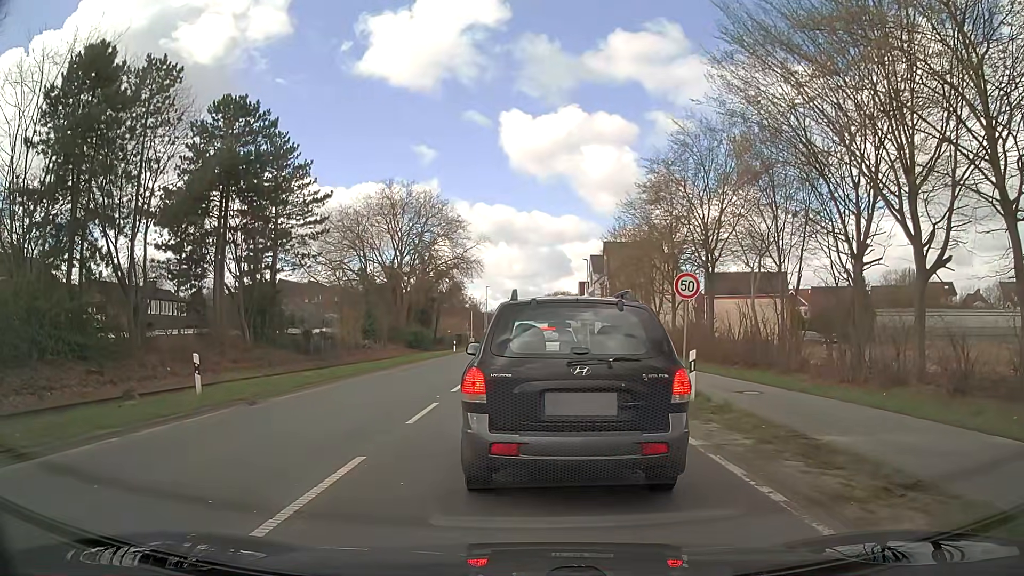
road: secondary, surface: asphalt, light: Day
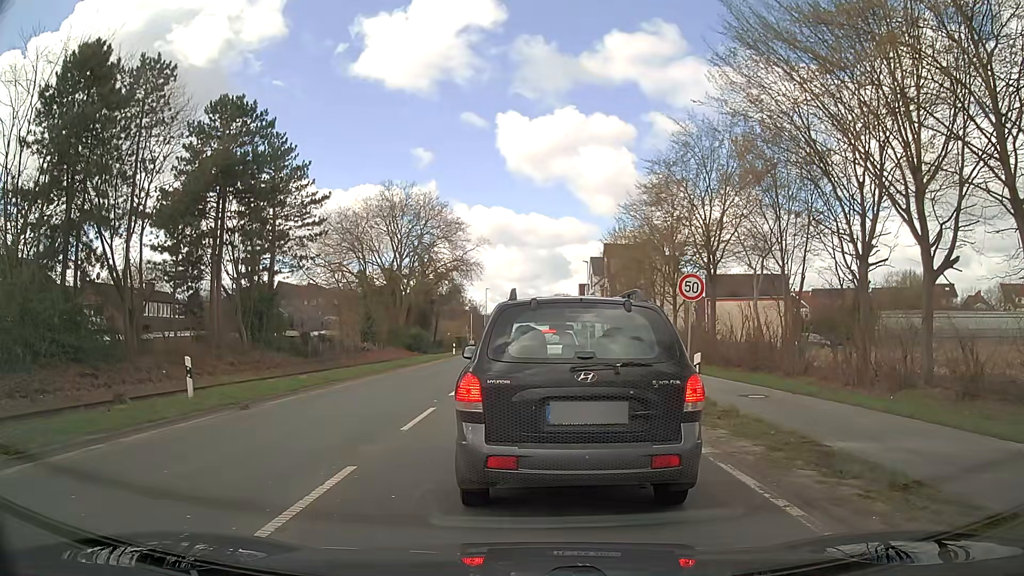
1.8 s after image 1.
(0.0, +0.4) m; 0°
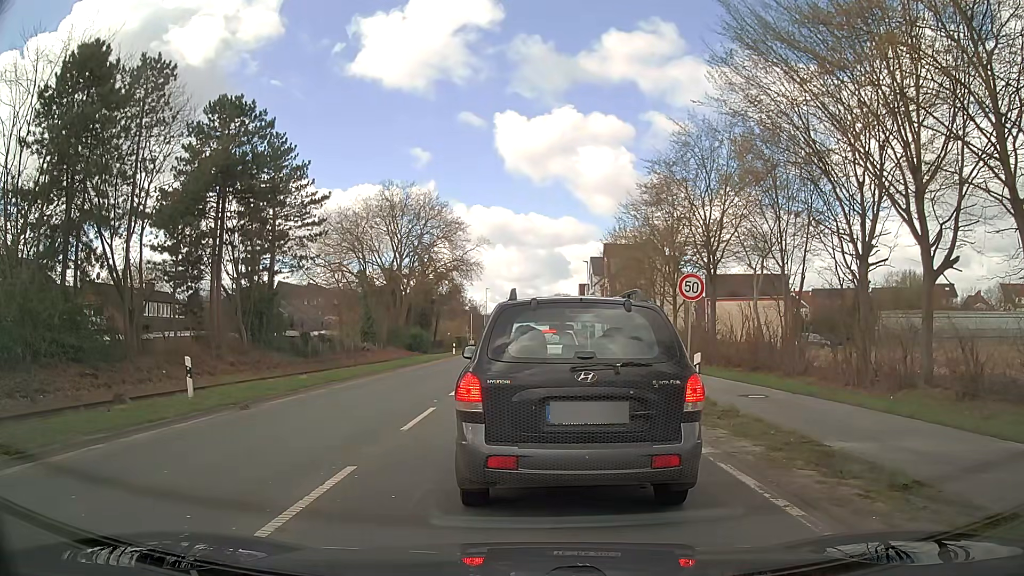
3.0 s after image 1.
(0.0, 0.0) m; 0°
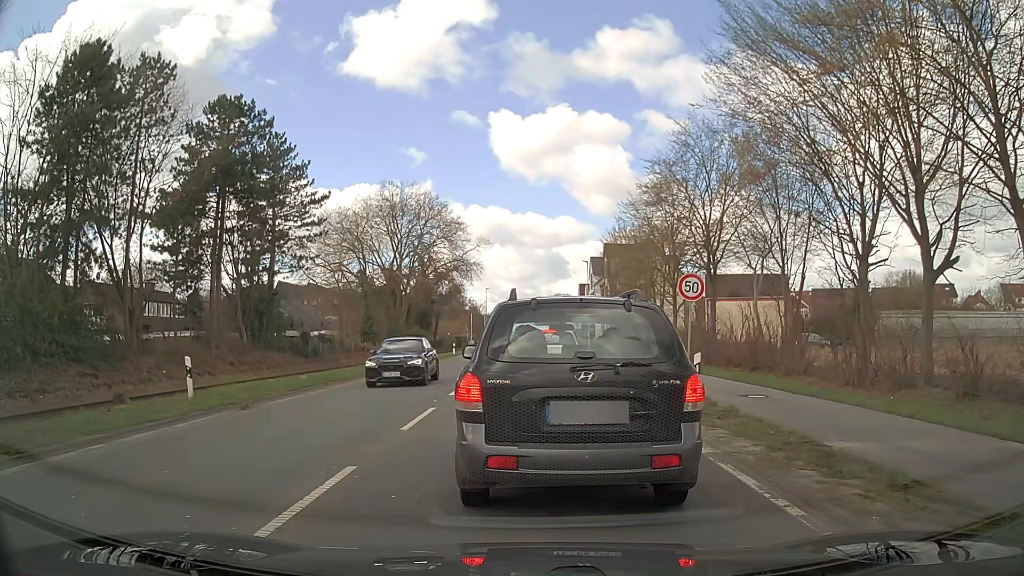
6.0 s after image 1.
(0.0, 0.0) m; 0°
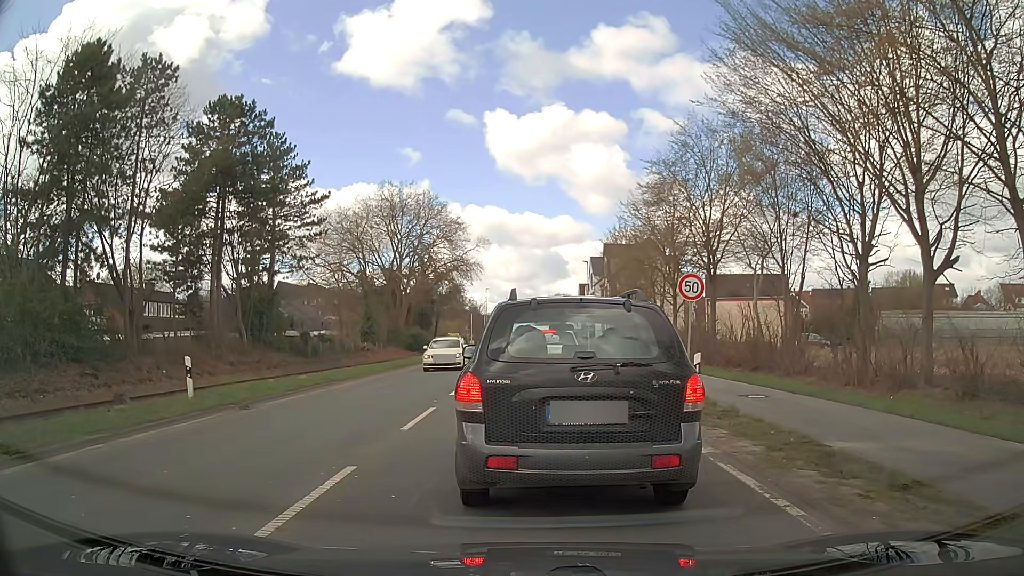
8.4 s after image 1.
(0.0, 0.0) m; 0°
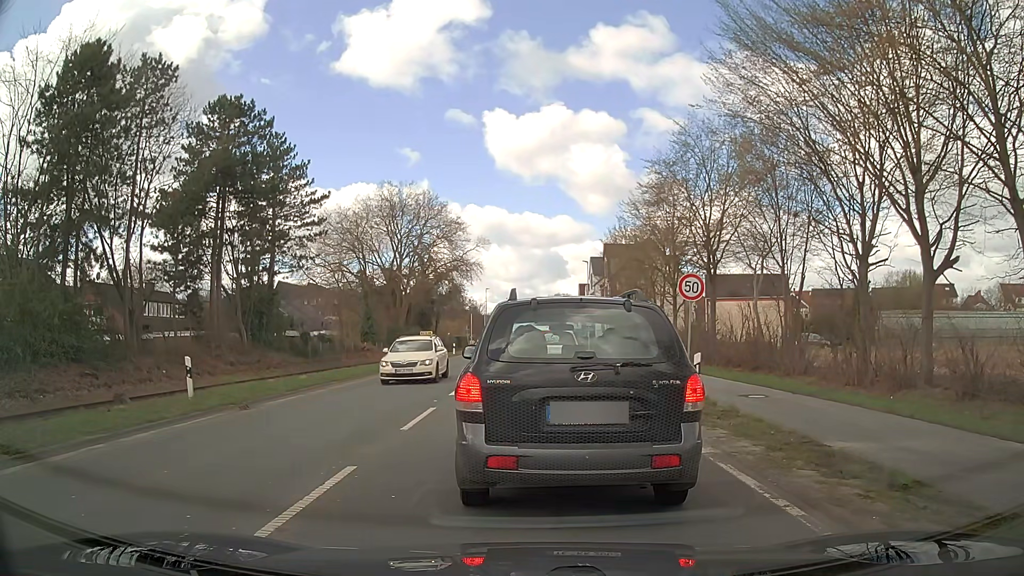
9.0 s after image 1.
(0.0, 0.0) m; 0°
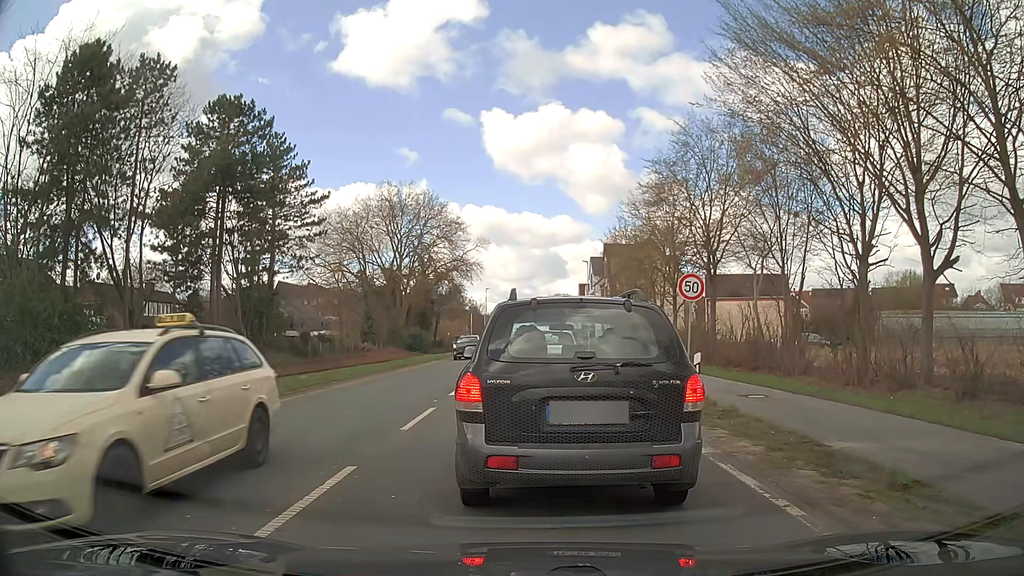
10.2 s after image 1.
(0.0, 0.0) m; 0°
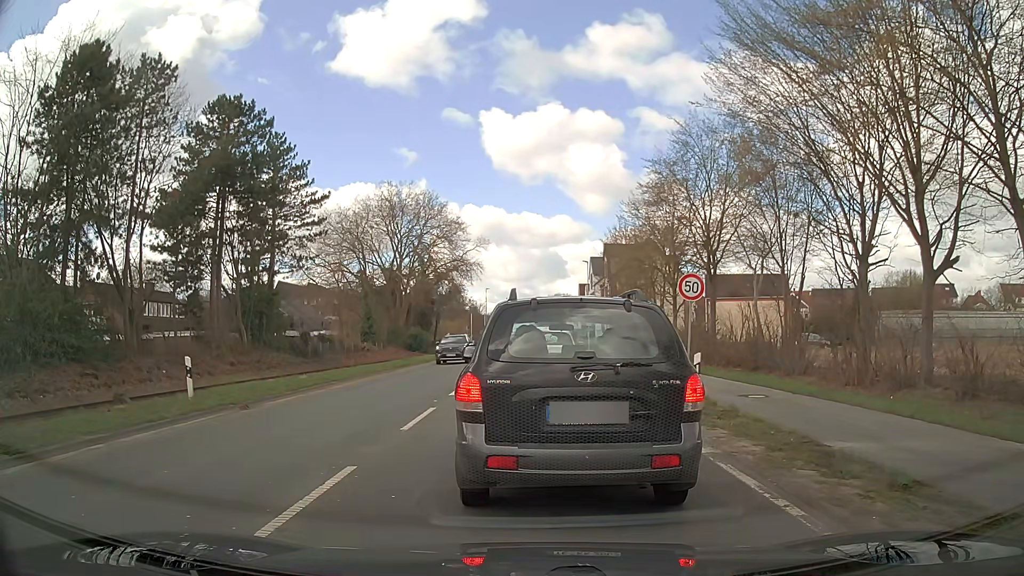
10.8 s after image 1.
(0.0, 0.0) m; 0°
(-1, +10) (-2, +20) (-3, +30) (-4, +40) (-5, +50) (-6, +60) (-7, +70) (-7, +80) (-8, +90) (-8, +100) m
